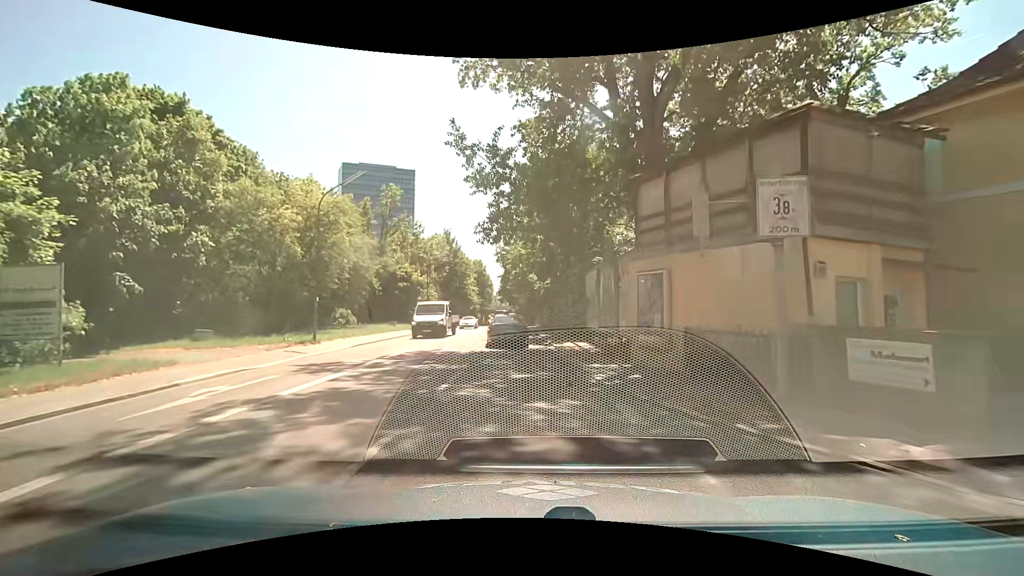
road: secondary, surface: asphalt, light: Day
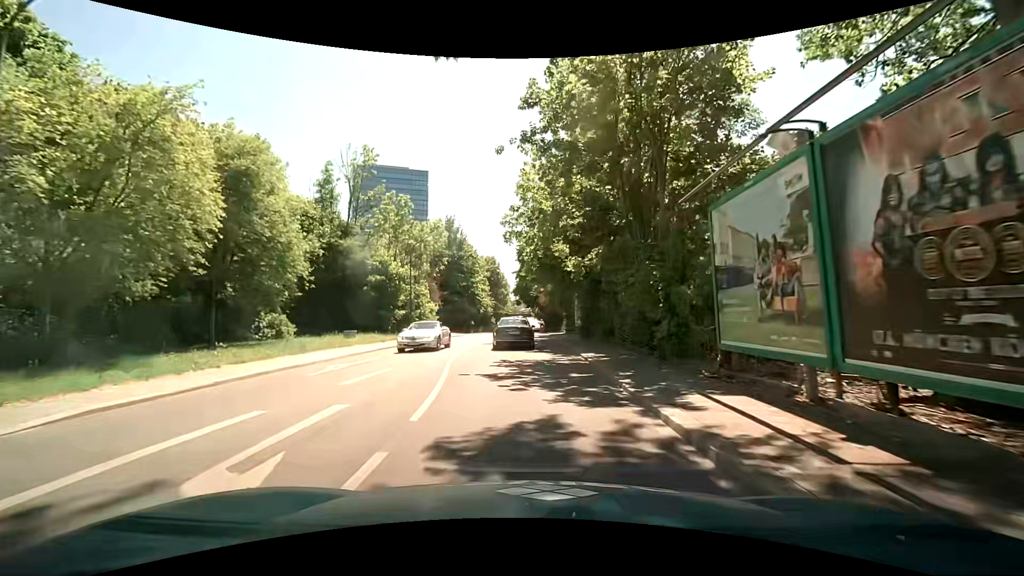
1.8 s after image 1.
(-0.4, +15.6) m; -2°
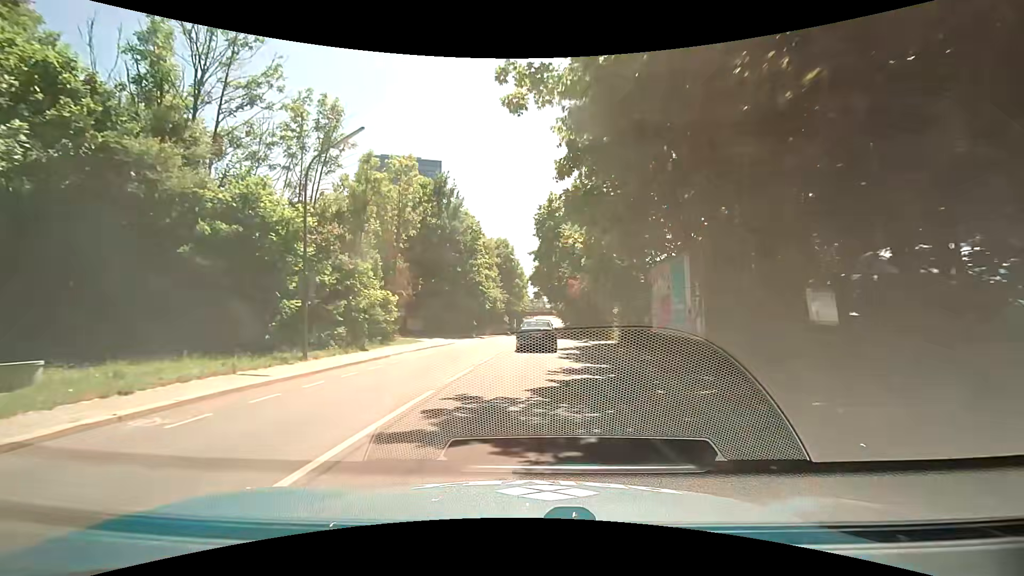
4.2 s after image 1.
(-0.3, +21.3) m; -3°
(0, +10) (0, +20) (+1, +30) (+1, +40) (+2, +50) (+3, +60) (+3, +70) (+3, +80) (+4, +90) (+4, +100) m
